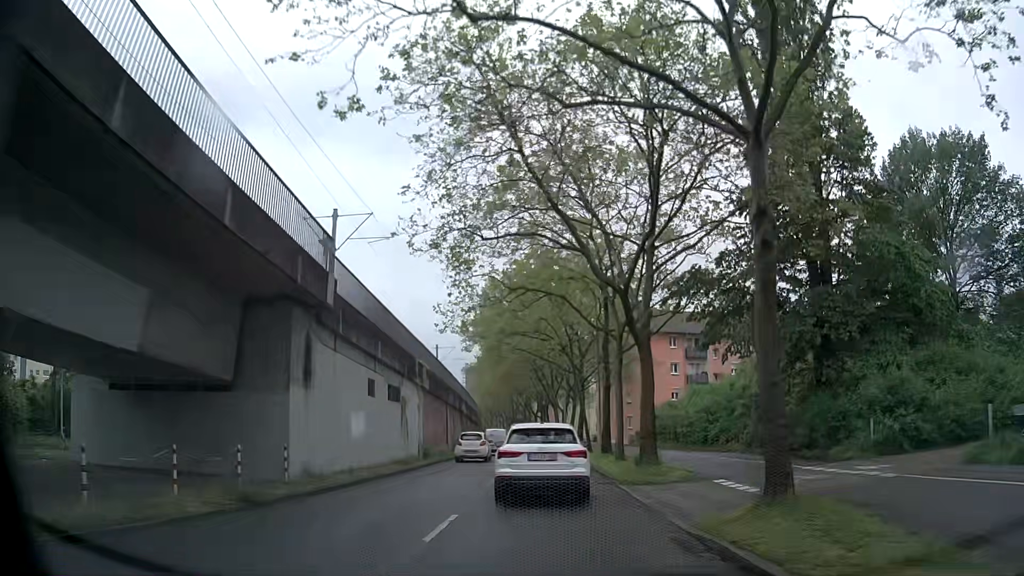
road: tertiary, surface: asphalt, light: Day
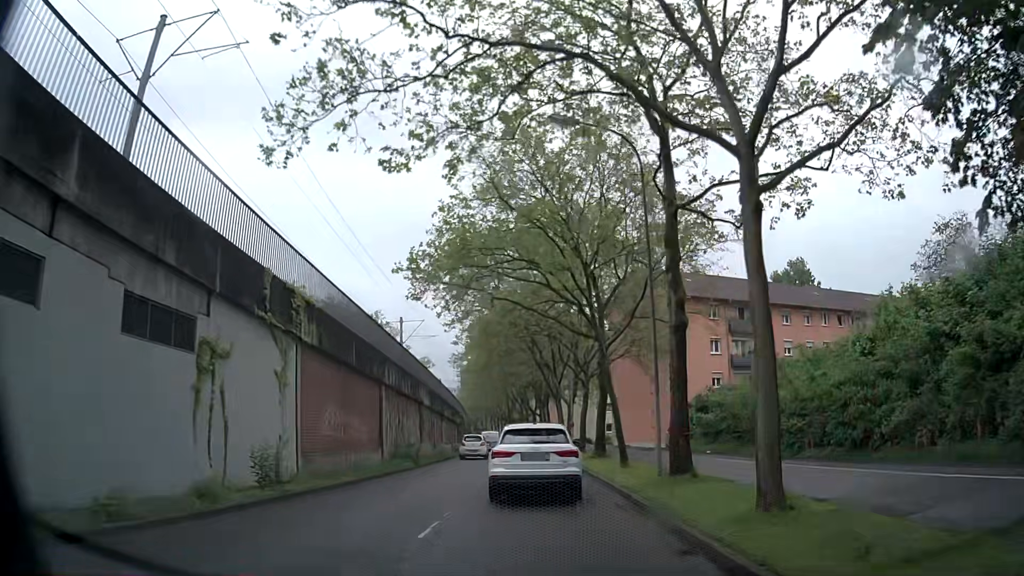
(+0.1, +17.6) m; 0°
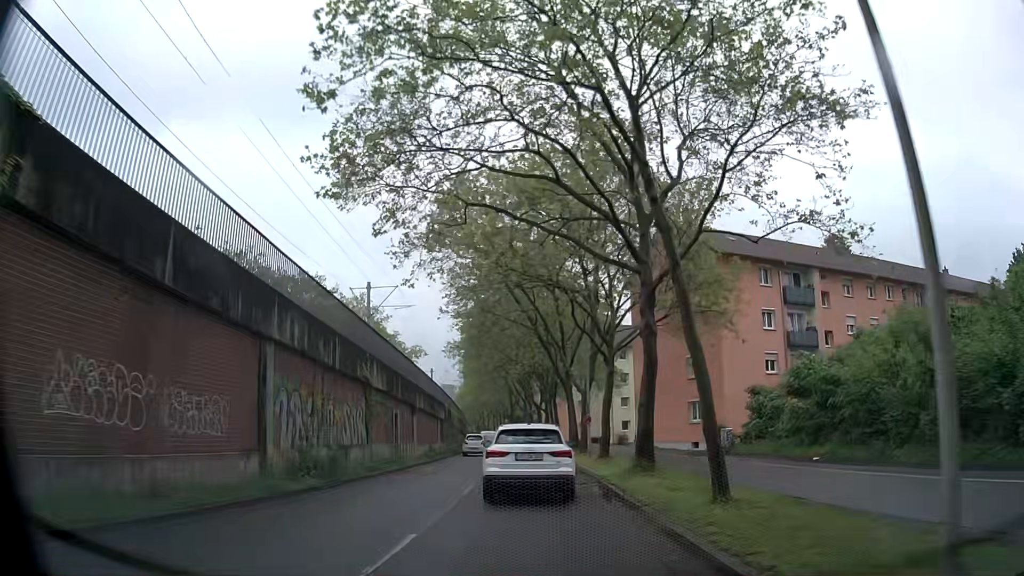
(0.0, +12.0) m; 0°
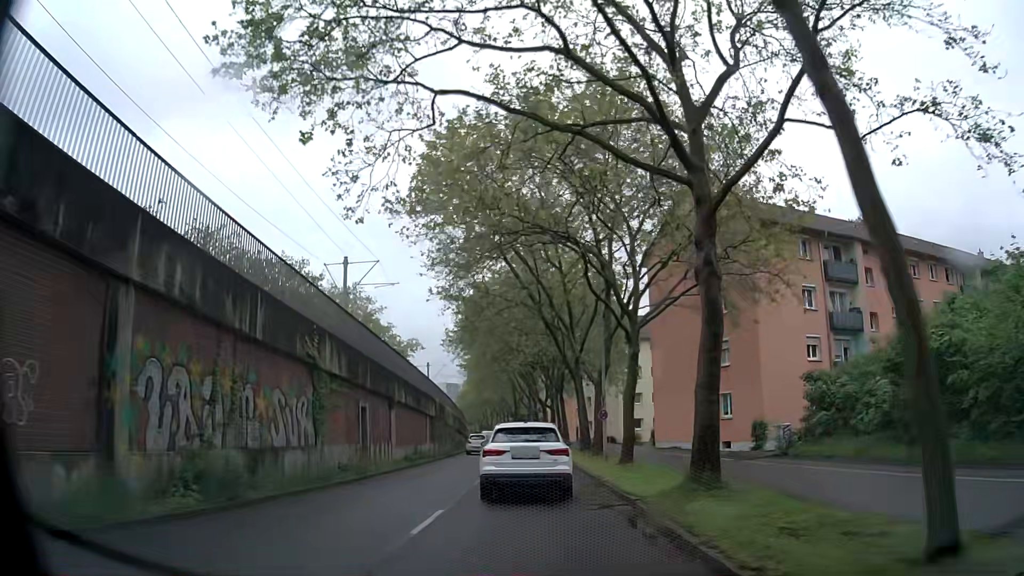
(0.0, +6.2) m; -1°
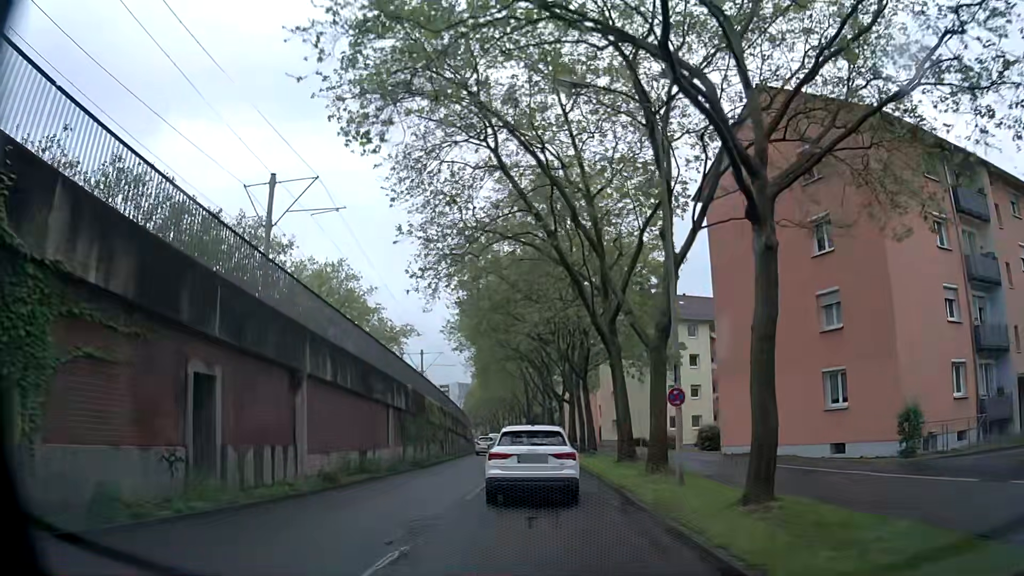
(-0.1, +12.6) m; -2°
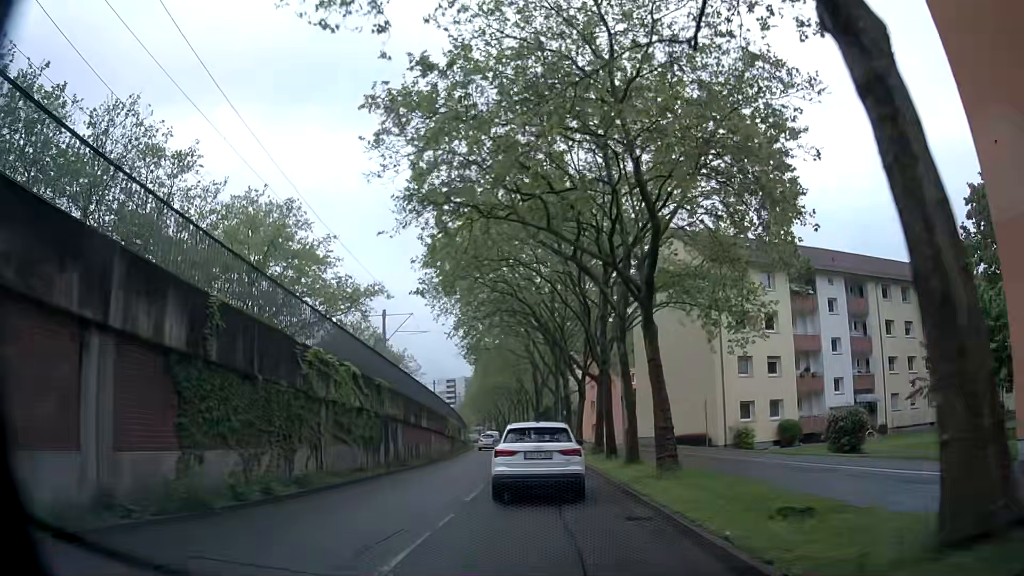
(-0.1, +19.0) m; -1°
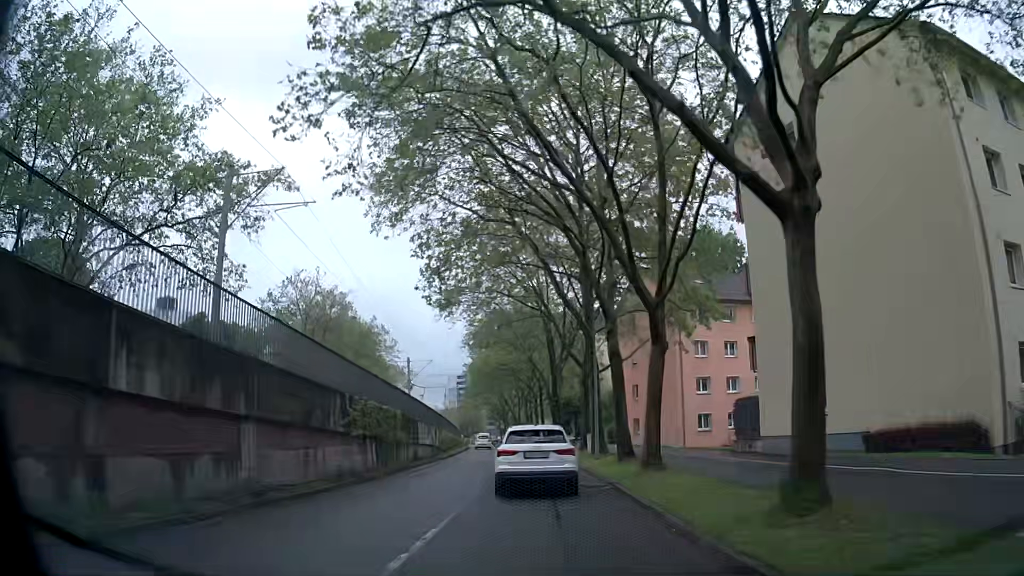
(-0.1, +25.5) m; 0°
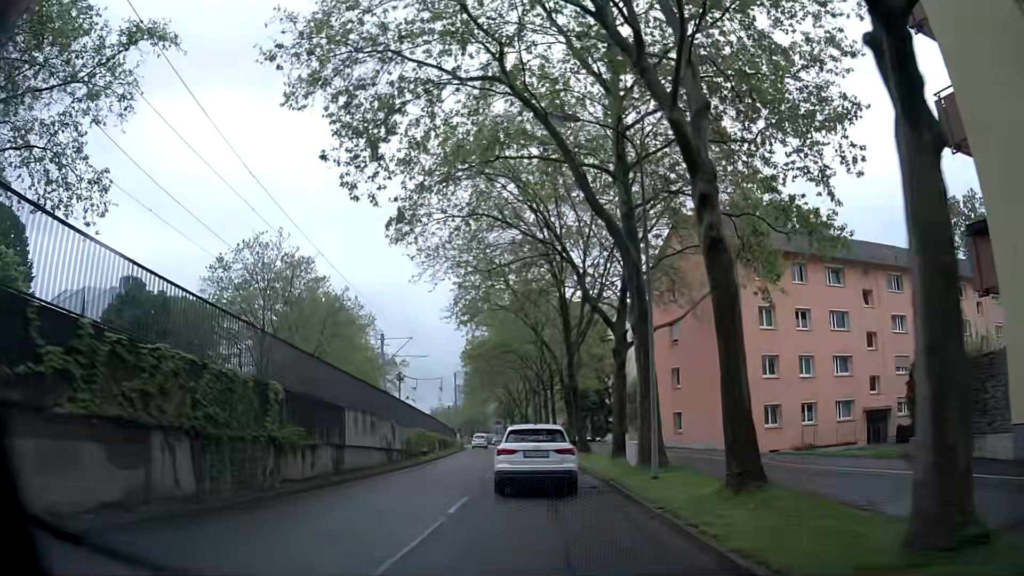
(-0.4, +13.6) m; -2°
(0, +10) (0, +20) (0, +30) (-1, +40) (-2, +50) (-2, +60) (-3, +70) (-5, +80) (-6, +90) (-7, +100) m
